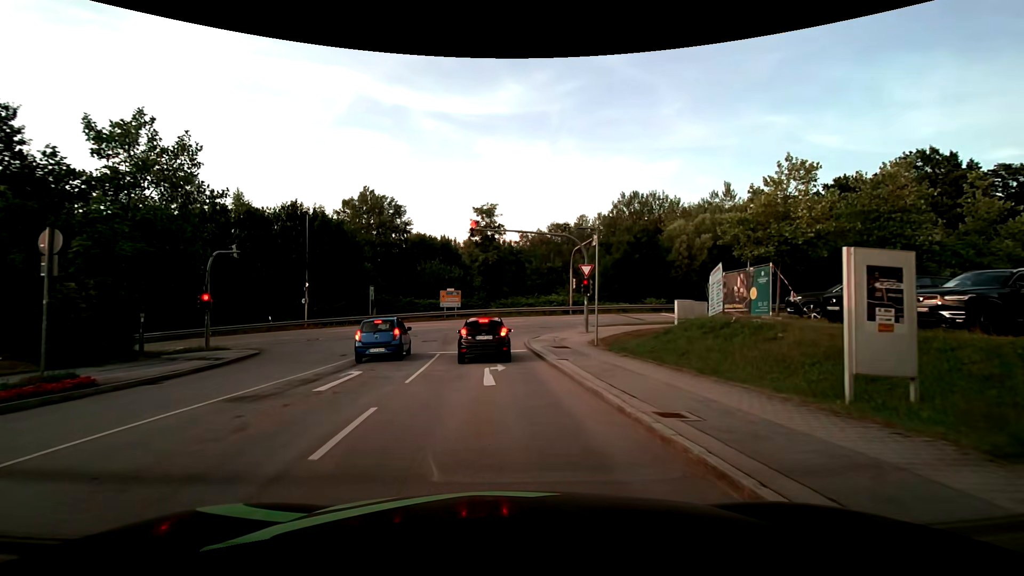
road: residential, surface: asphalt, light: Day
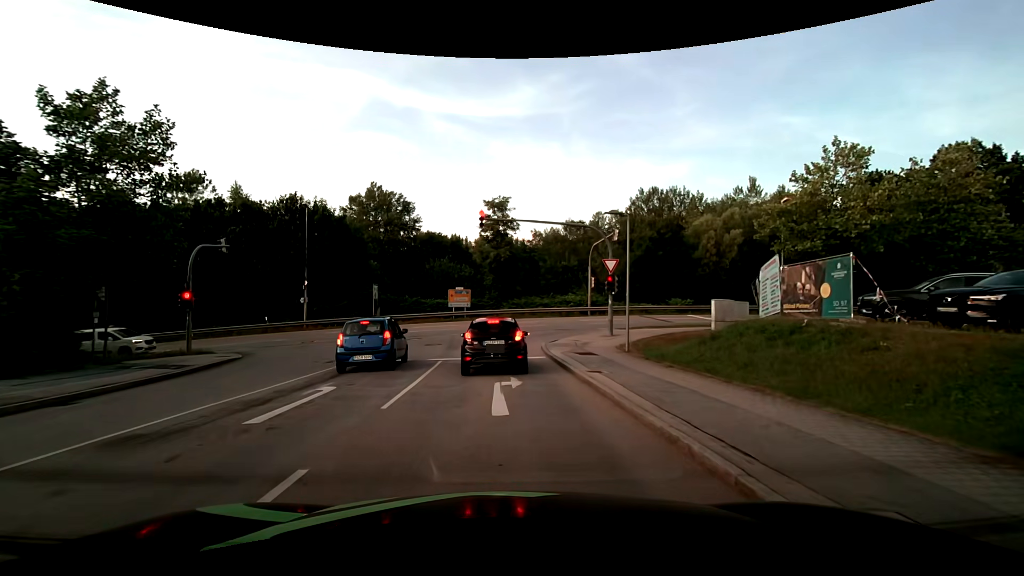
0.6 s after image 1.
(0.0, +3.2) m; -1°
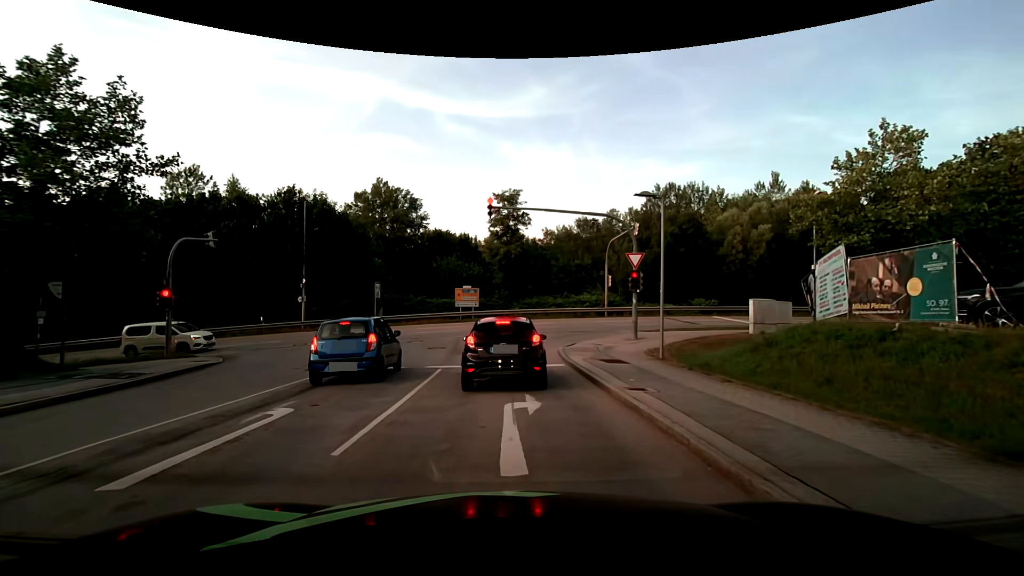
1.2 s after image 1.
(0.0, +2.6) m; -1°
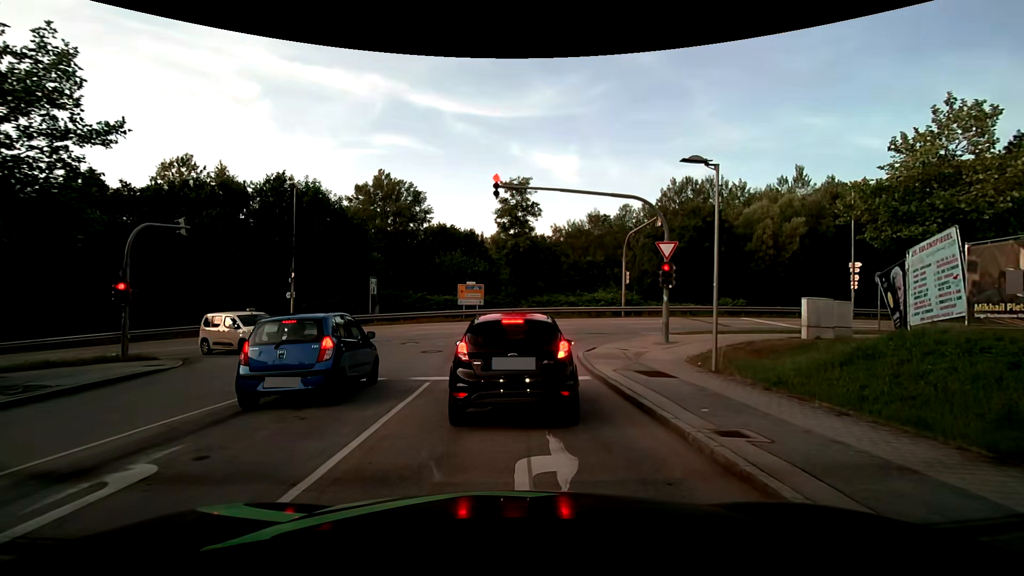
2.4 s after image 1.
(0.0, +3.1) m; -2°
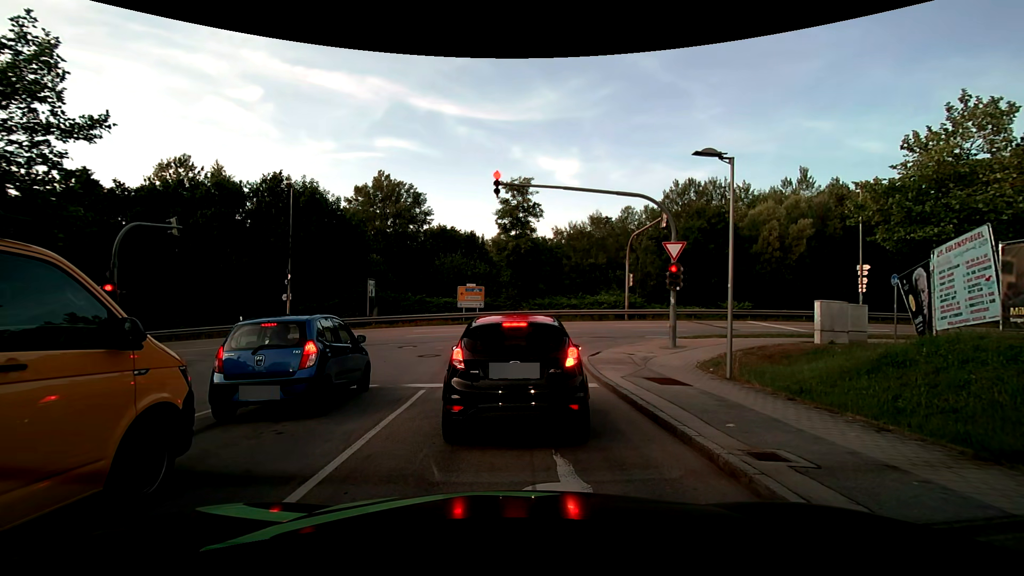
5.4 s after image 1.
(0.0, +0.7) m; 0°
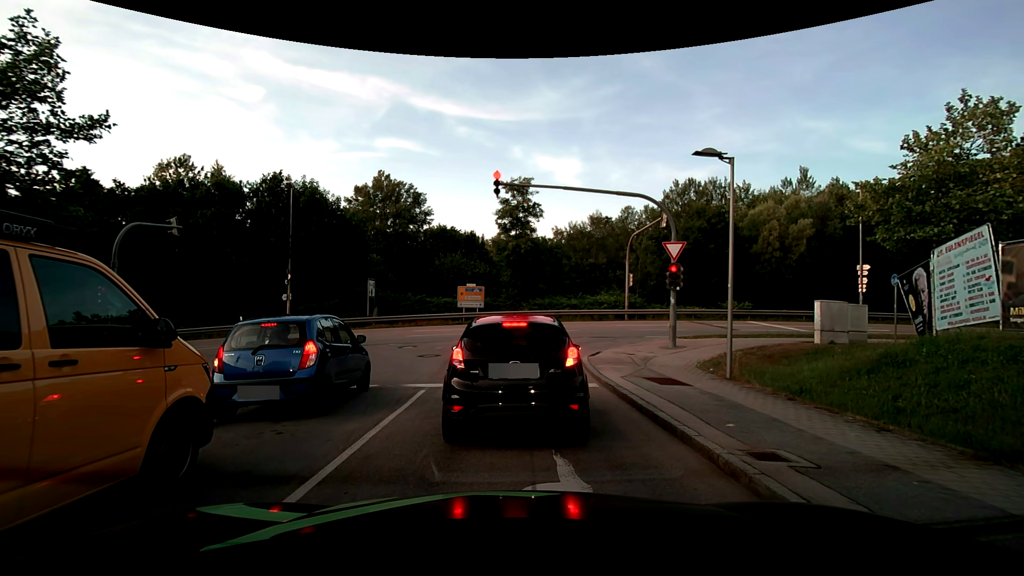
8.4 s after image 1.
(0.0, 0.0) m; 0°
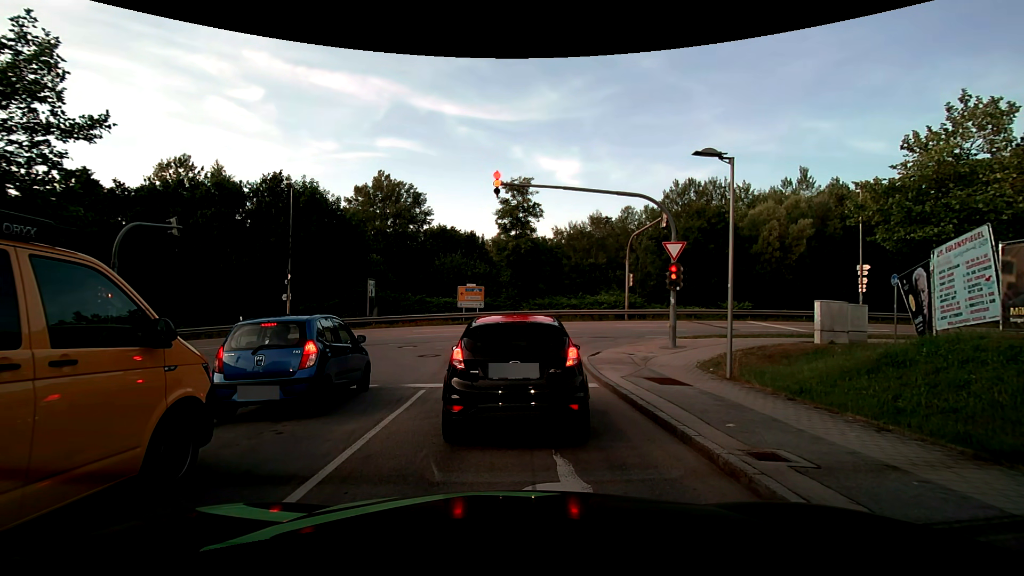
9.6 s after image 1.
(0.0, 0.0) m; 0°
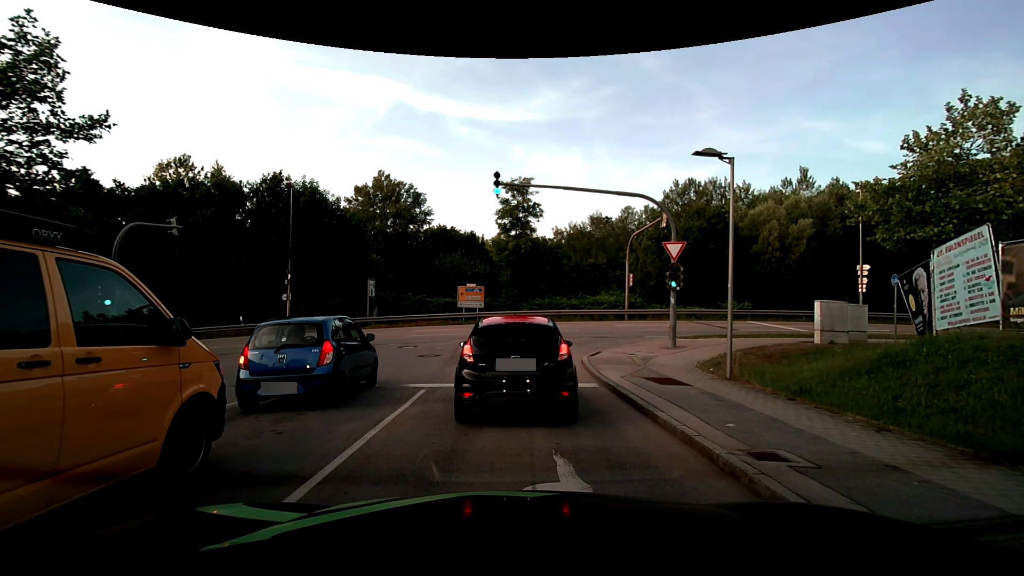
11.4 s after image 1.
(0.0, 0.0) m; 0°
(0, +10) (+1, +20) (+7, +27) (+17, +28) (+27, +28) (+37, +29) (+47, +29) (+57, +29) (+67, +29) (+77, +29) m
